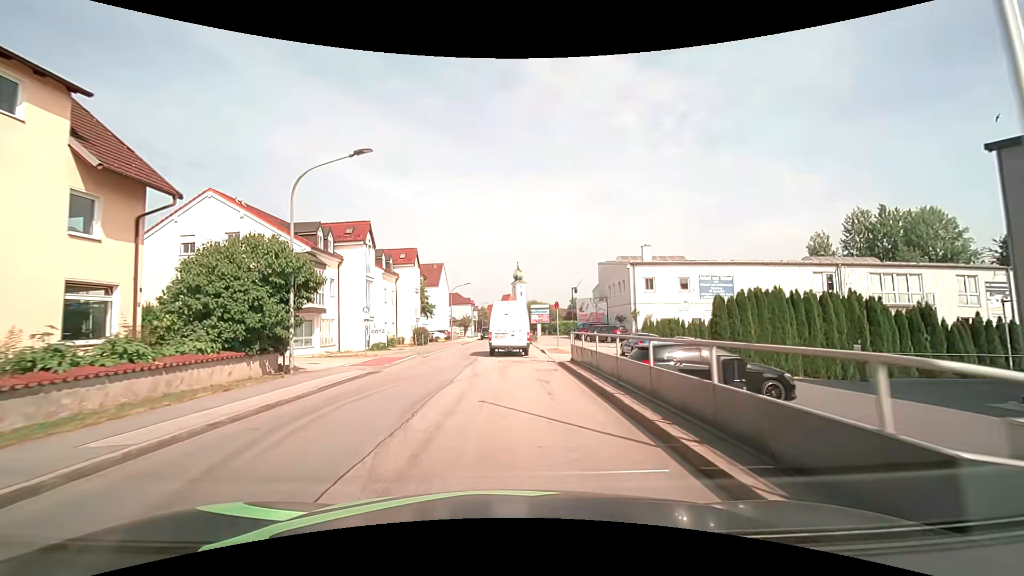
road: unclassified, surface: asphalt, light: Day
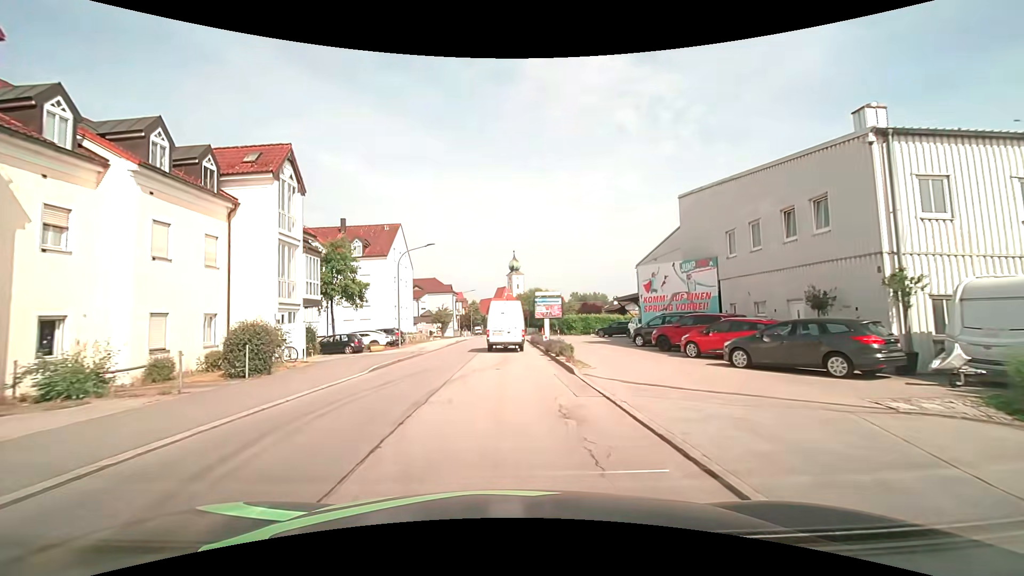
(+0.1, +29.5) m; +1°
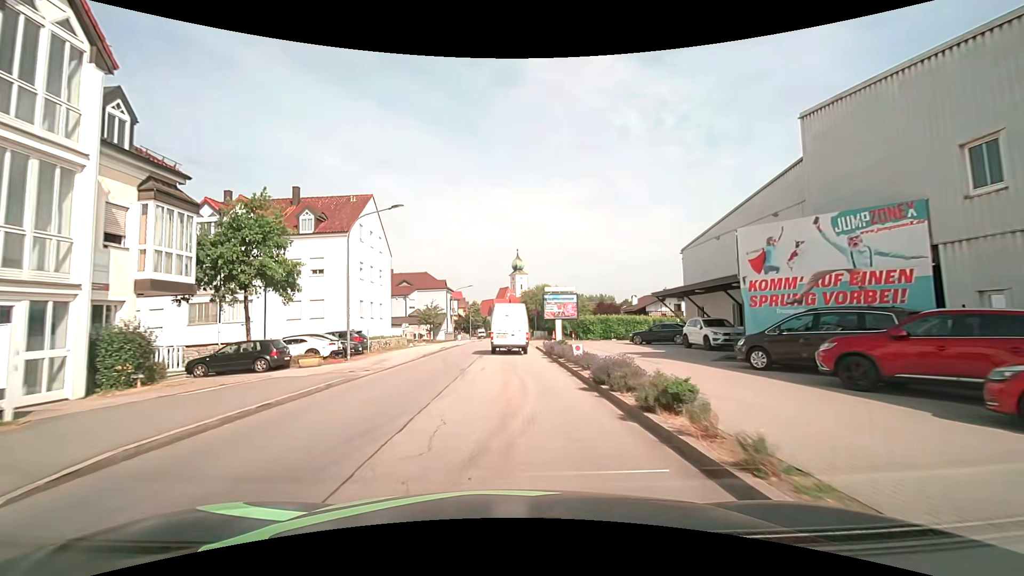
(-0.1, +12.3) m; -1°
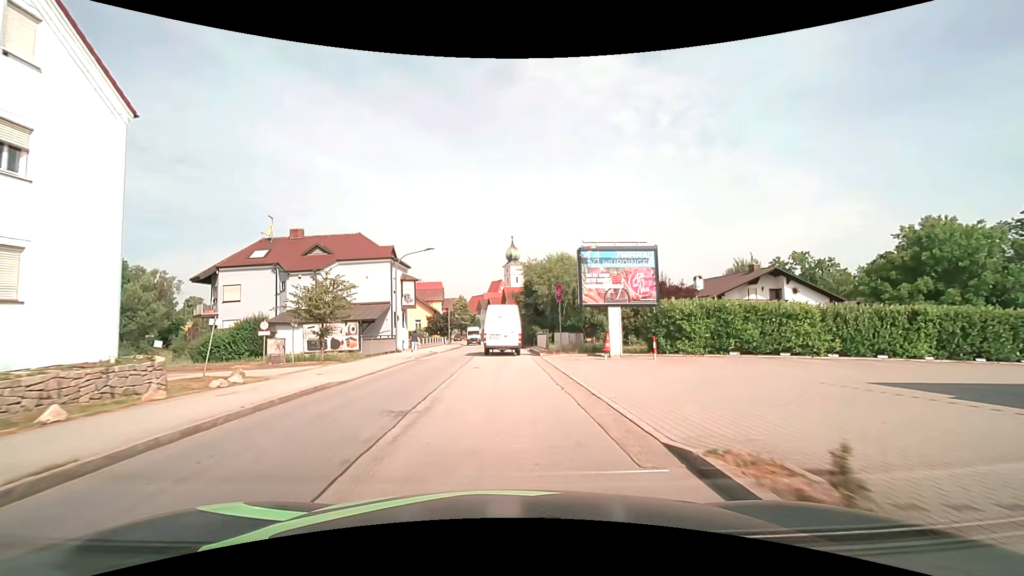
(+0.3, +31.2) m; +1°
(0, +10) (0, +20) (0, +30) (0, +40) (-1, +50) (-1, +60) (-2, +70) (-2, +80) (-3, +90) (-5, +100) m
